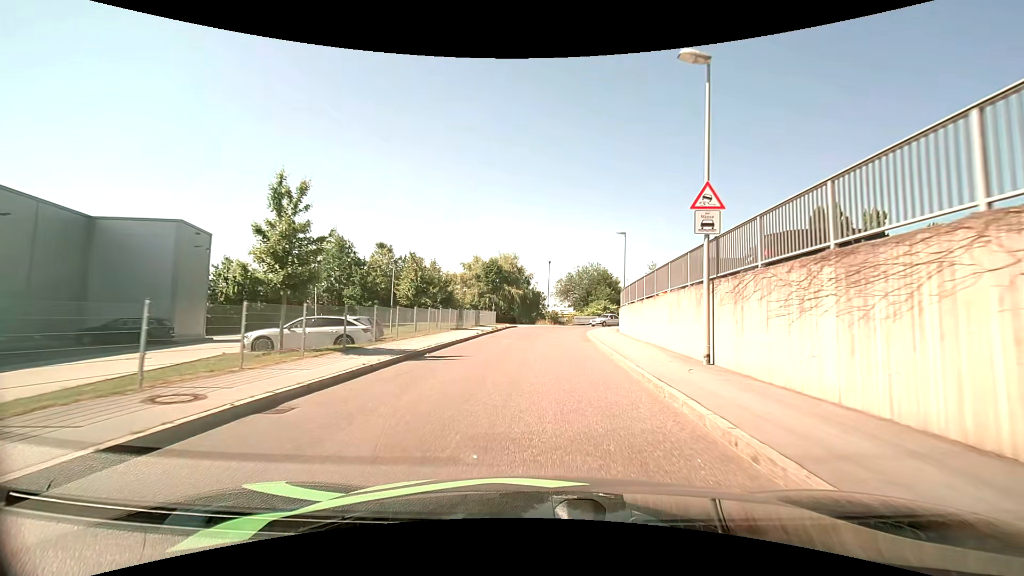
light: Day
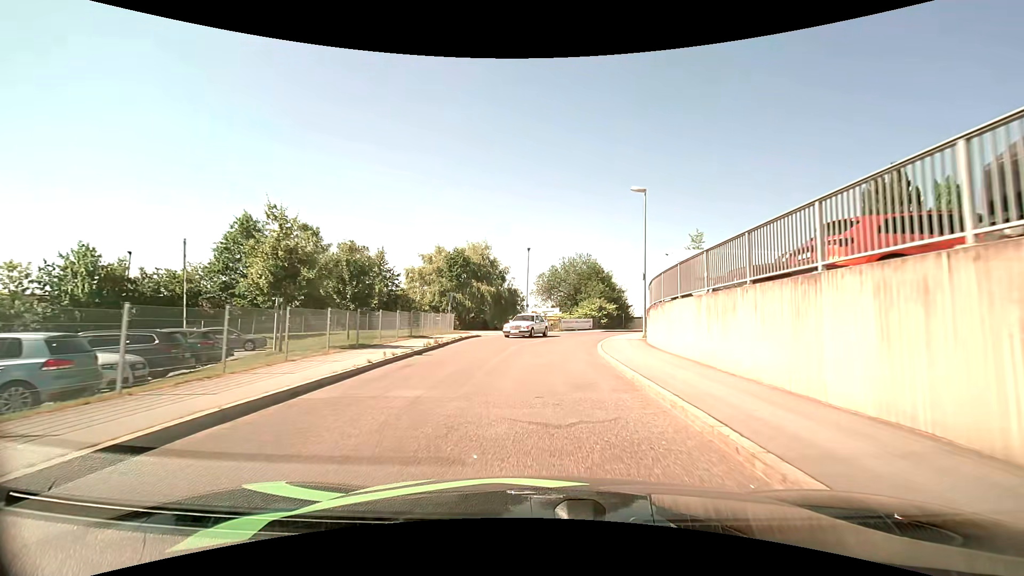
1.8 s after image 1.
(+0.3, +15.2) m; +2°
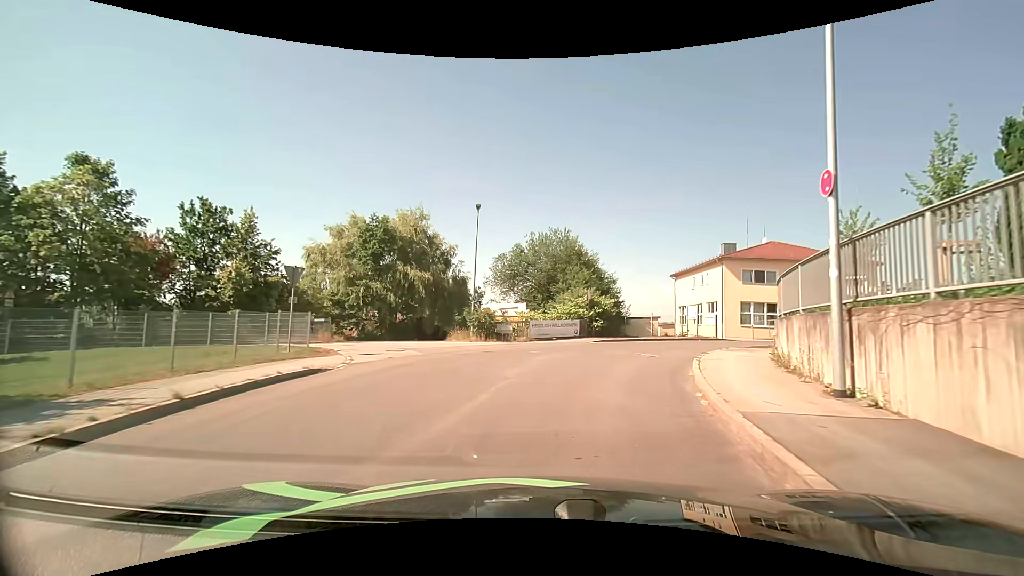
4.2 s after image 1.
(+0.5, +19.3) m; +3°
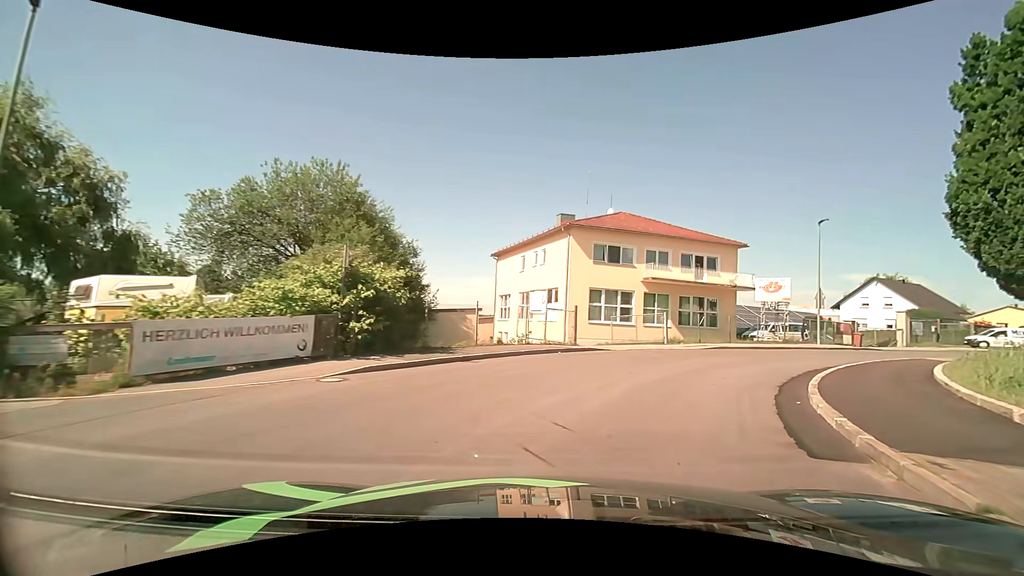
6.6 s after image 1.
(+2.7, +17.5) m; +22°
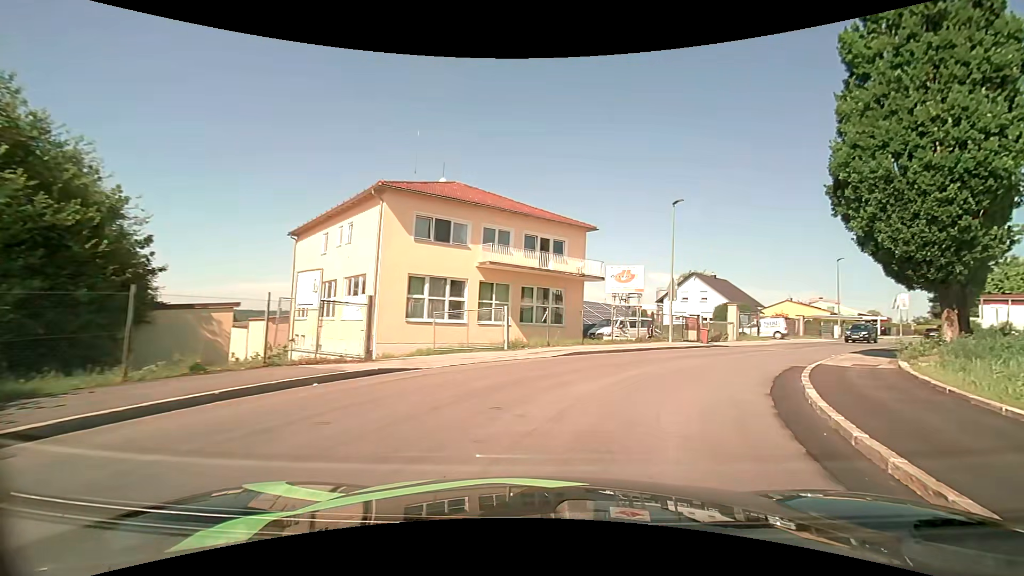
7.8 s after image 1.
(+1.2, +8.3) m; +17°
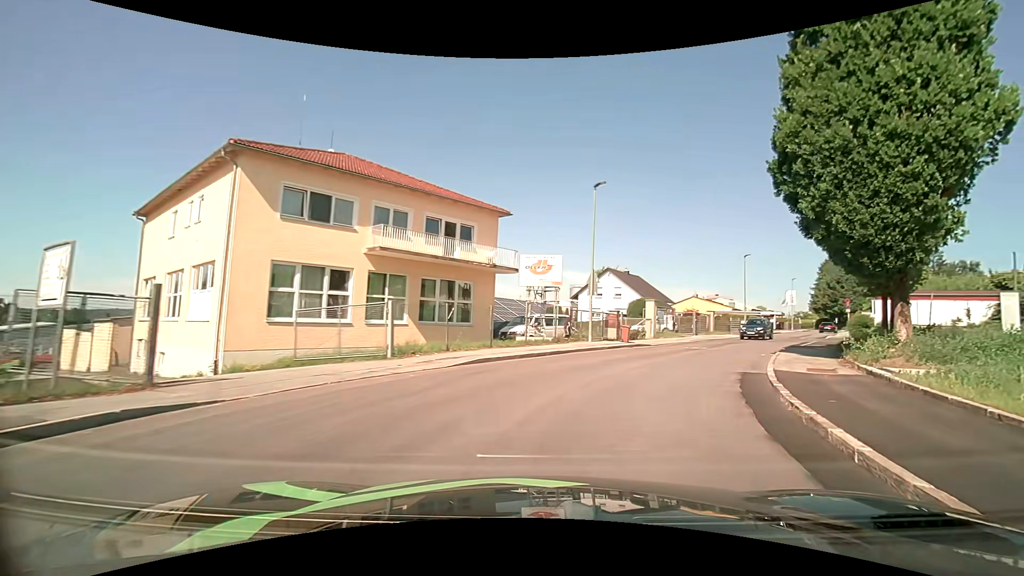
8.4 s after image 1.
(+0.4, +4.1) m; +10°
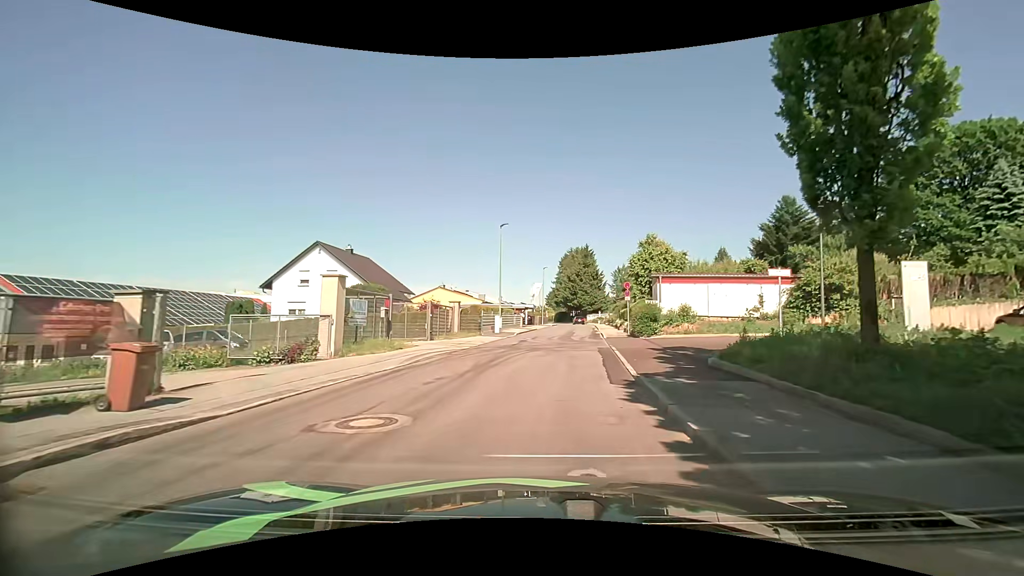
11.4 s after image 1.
(+6.1, +19.1) m; +27°
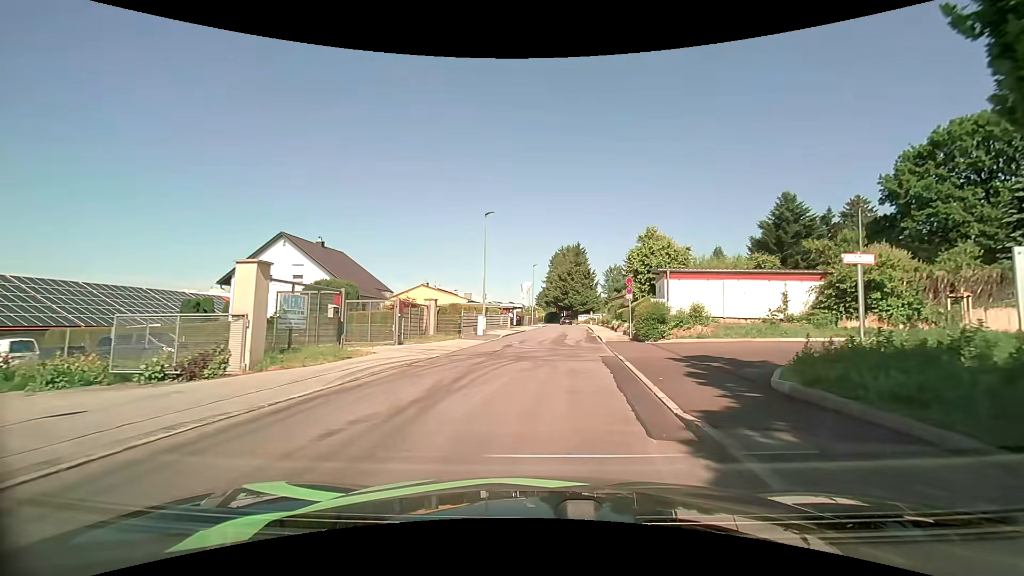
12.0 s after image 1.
(+0.1, +4.4) m; +2°
(0, +10) (+1, +20) (+2, +30) (+3, +40) (+4, +50) (+4, +60) (+5, +70) (+6, +80) (+6, +90) (+6, +100) m
